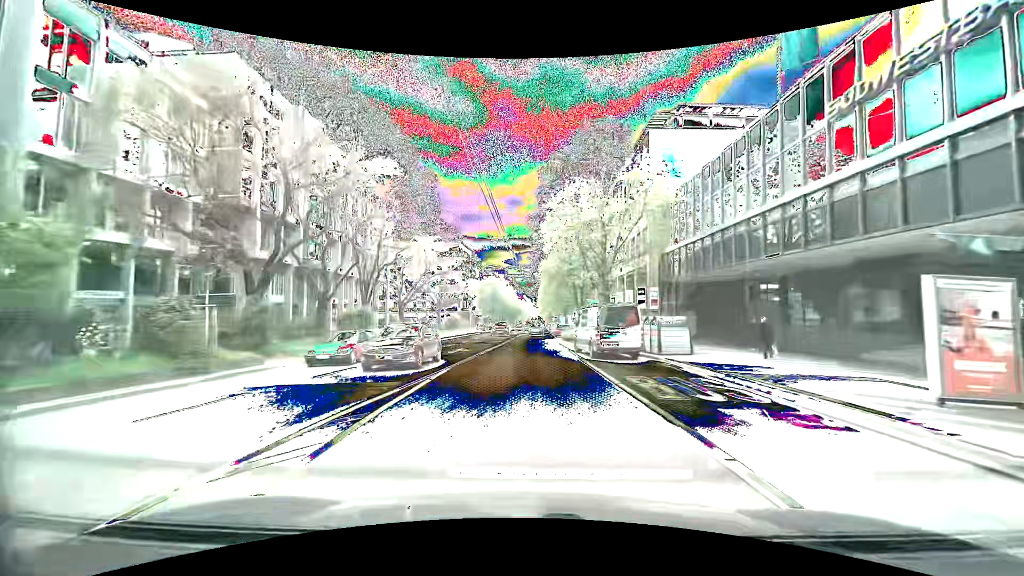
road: secondary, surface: asphalt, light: Day
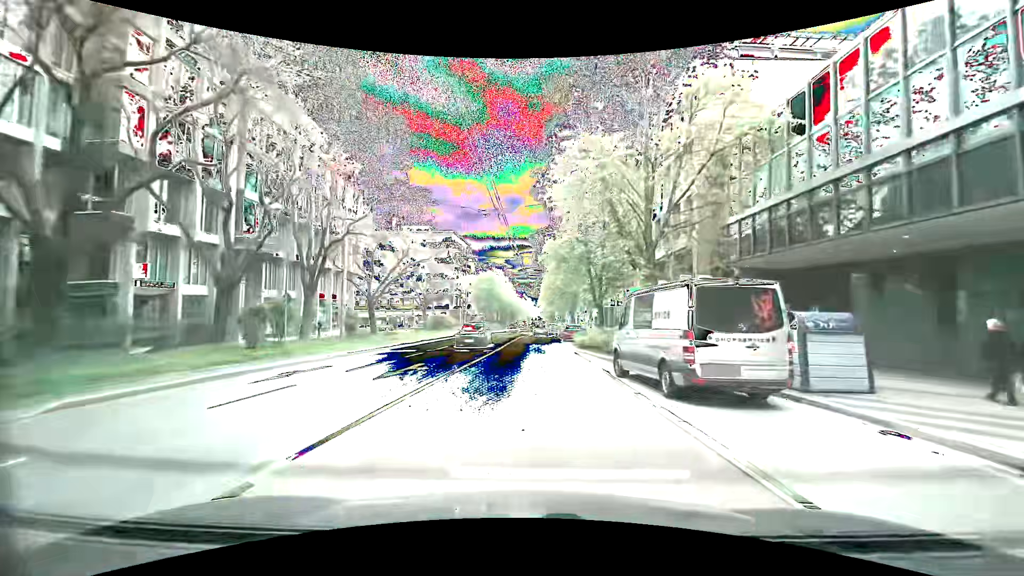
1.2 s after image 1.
(-0.1, +11.1) m; 0°
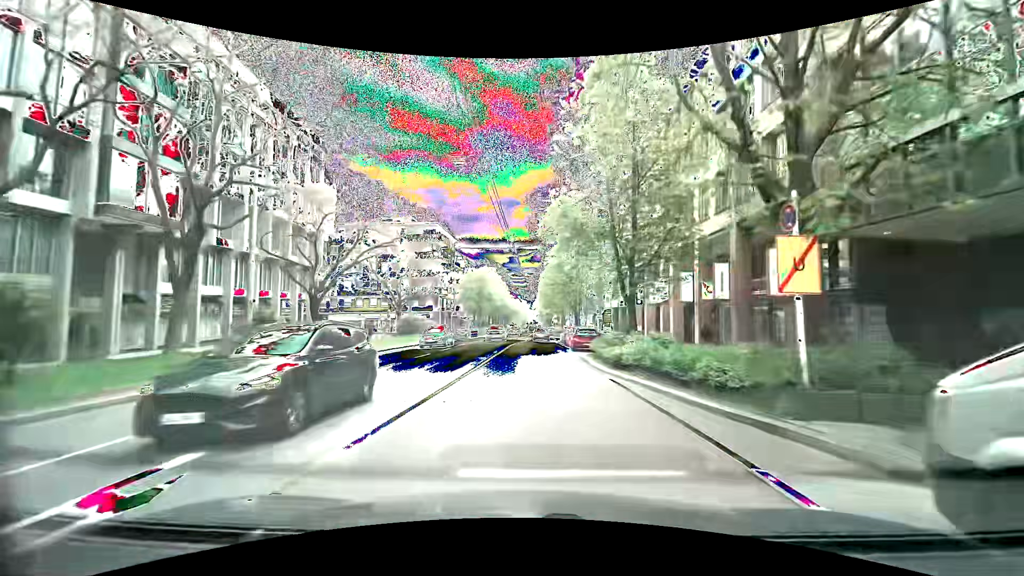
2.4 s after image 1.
(-0.1, +11.3) m; -1°
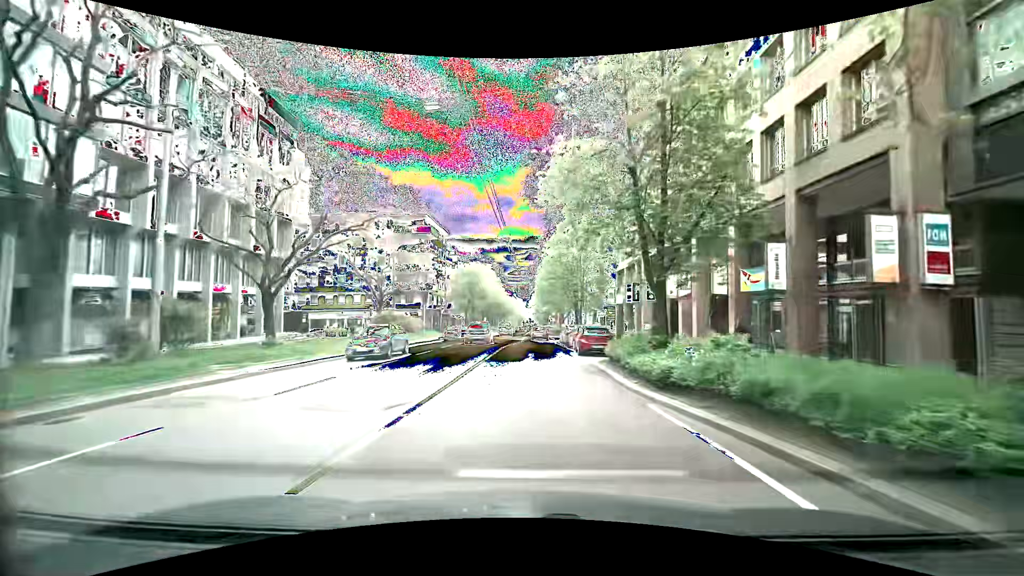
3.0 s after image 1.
(0.0, +5.6) m; 0°
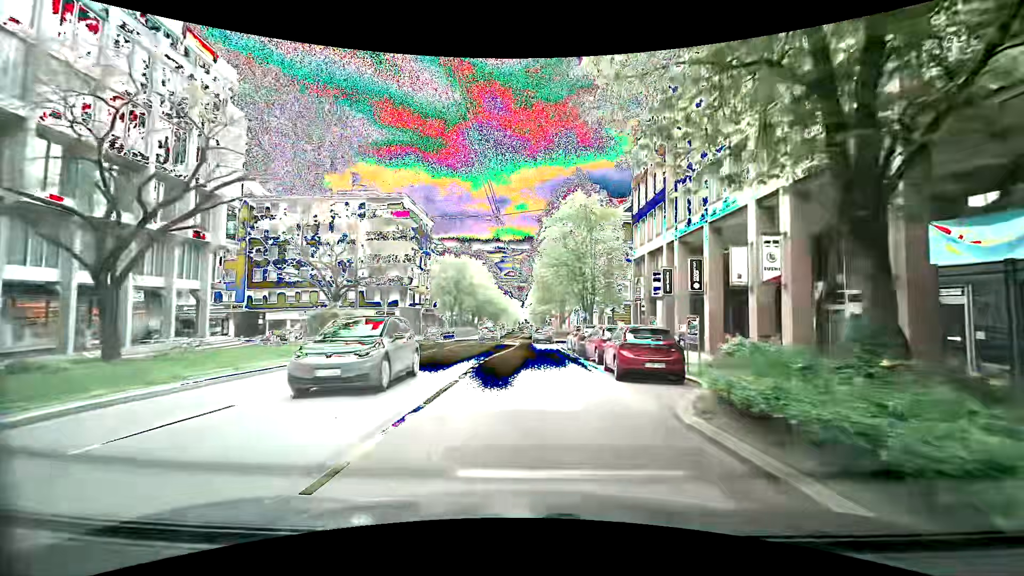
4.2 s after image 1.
(+0.3, +10.7) m; +2°
